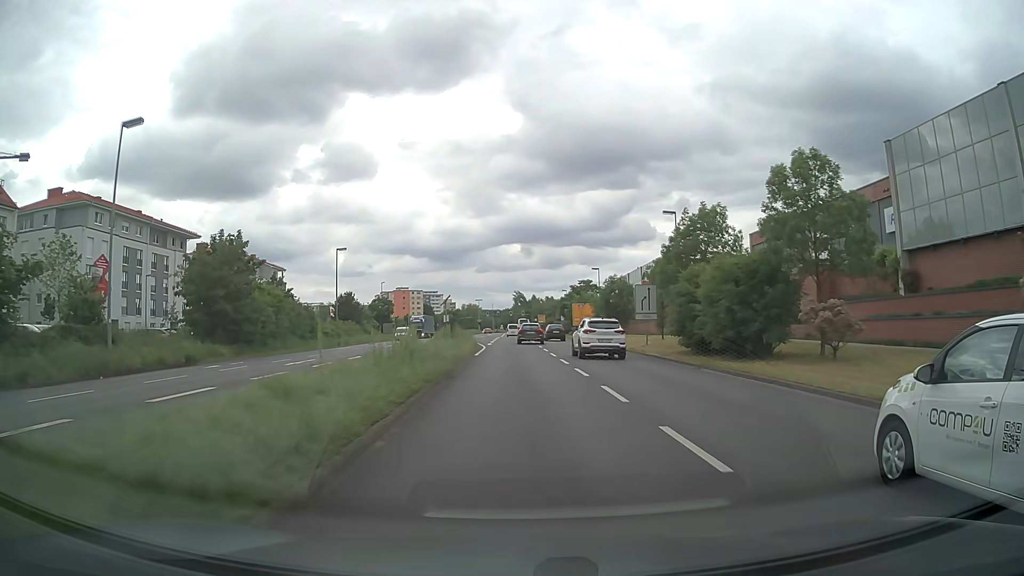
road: primary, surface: asphalt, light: Day
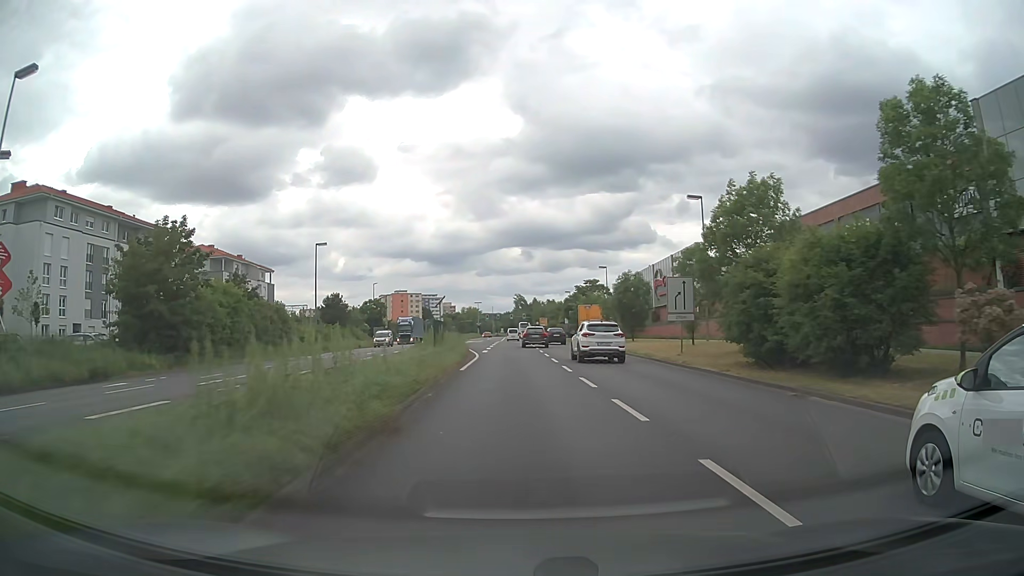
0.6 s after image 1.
(0.0, +8.0) m; 0°
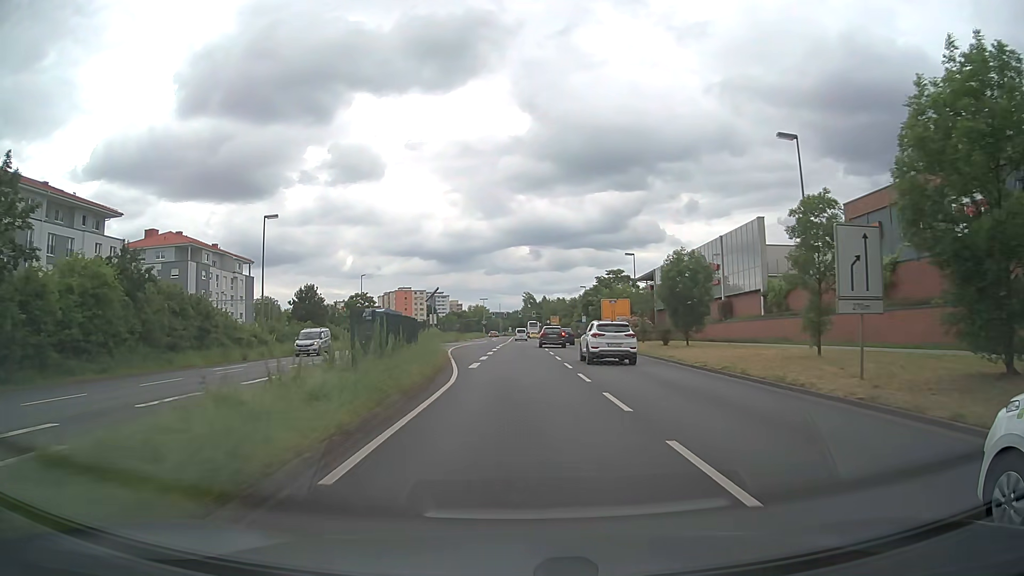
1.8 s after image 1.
(-0.1, +16.1) m; -1°
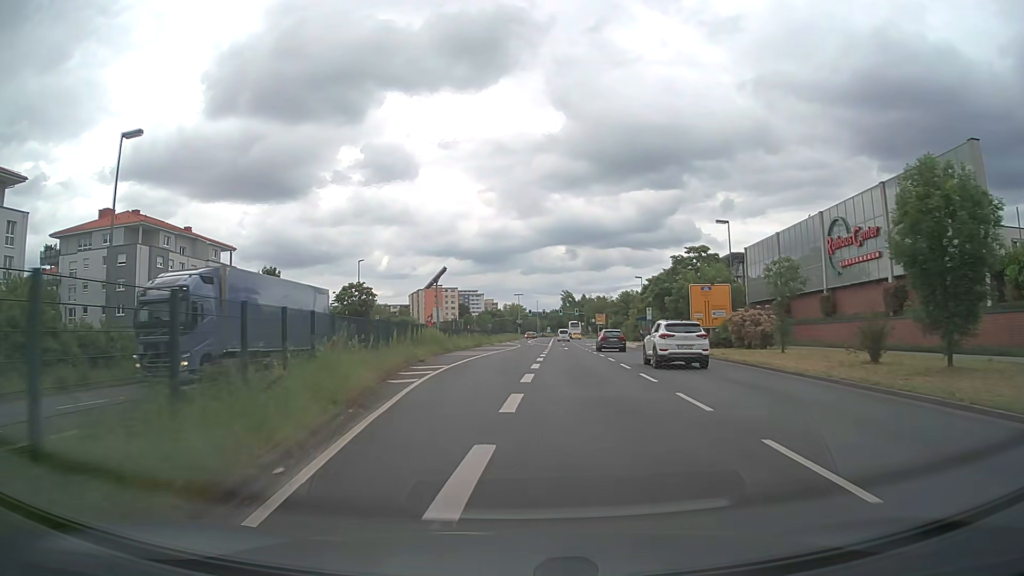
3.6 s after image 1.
(-0.6, +24.2) m; -3°
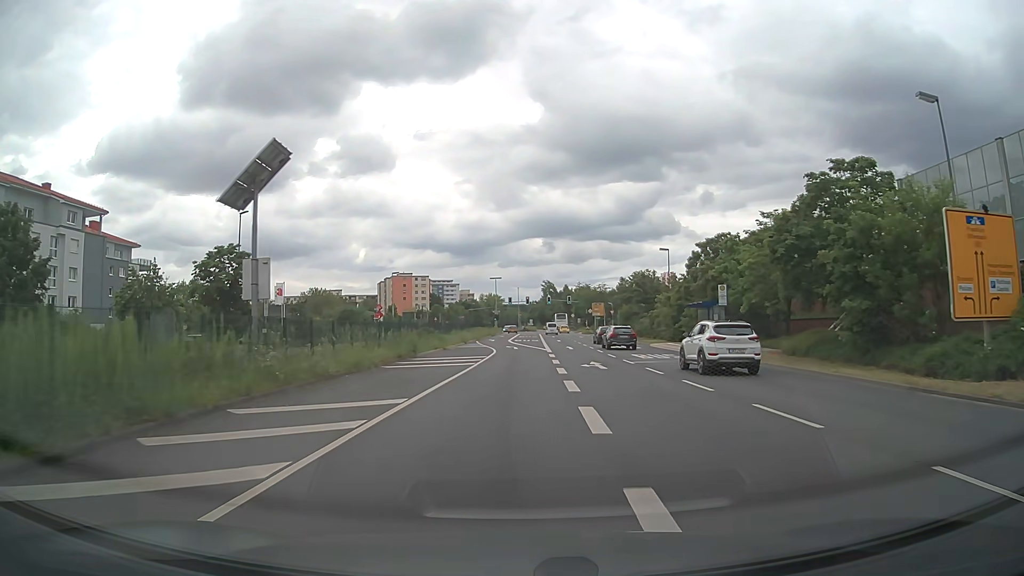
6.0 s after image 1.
(+0.2, +32.2) m; +2°
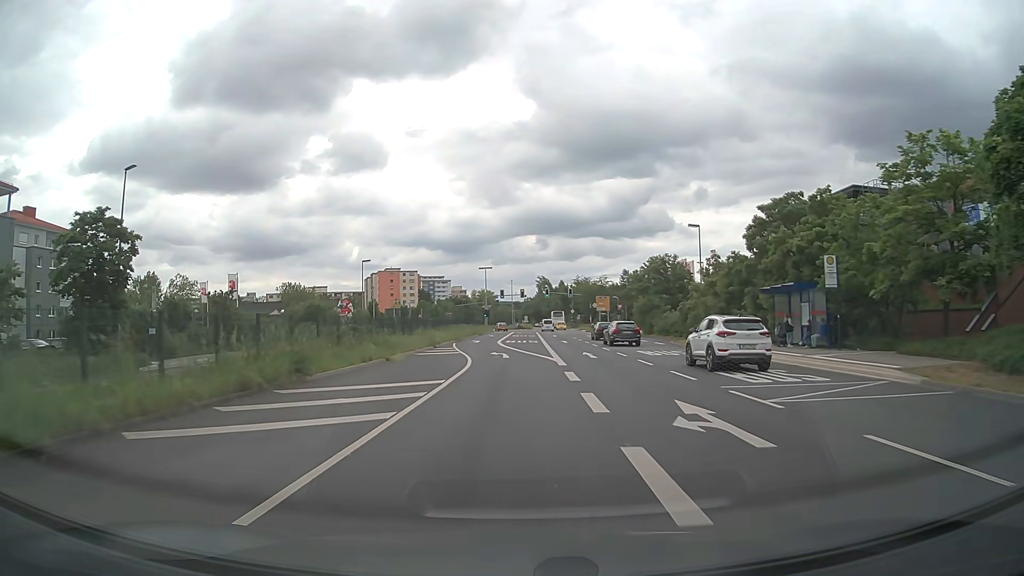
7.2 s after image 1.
(+0.2, +16.2) m; +1°
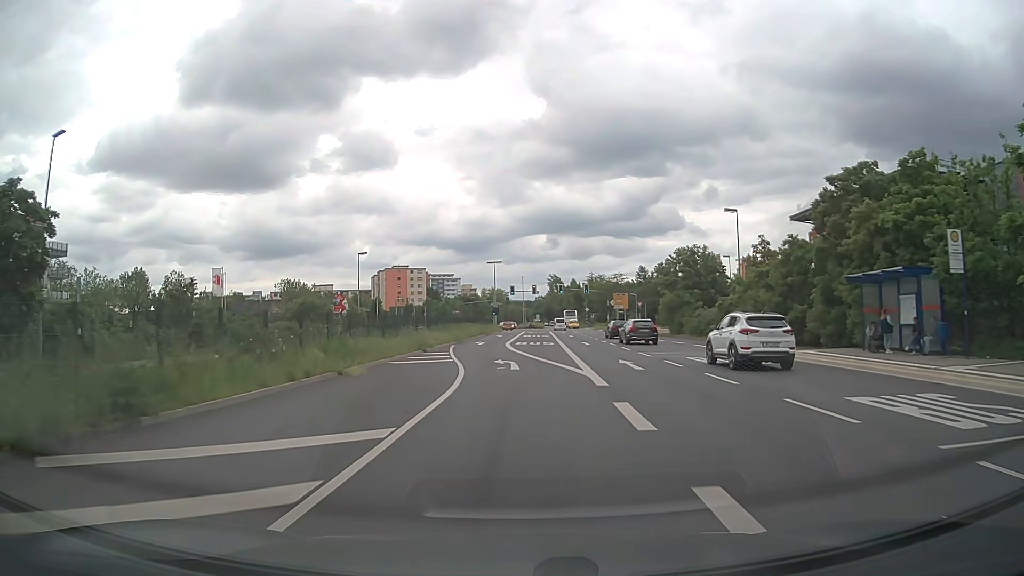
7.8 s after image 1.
(-0.1, +8.1) m; -1°
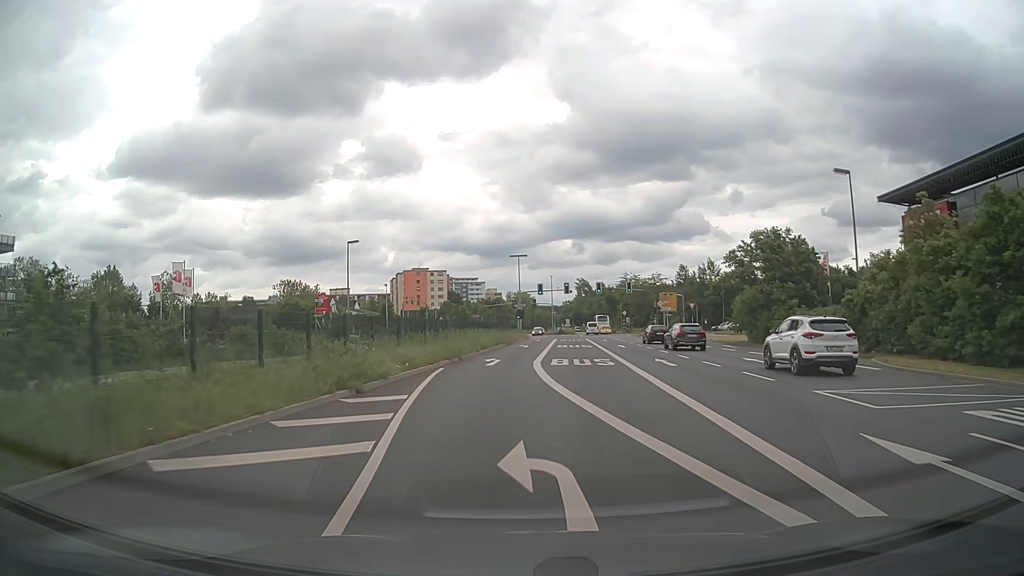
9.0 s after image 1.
(-0.3, +16.2) m; -2°
(0, +10) (0, +20) (0, +30) (0, +40) (+1, +50) (+1, +60) (+2, +70) (+2, +80) (+2, +90) (-1, +99) m
